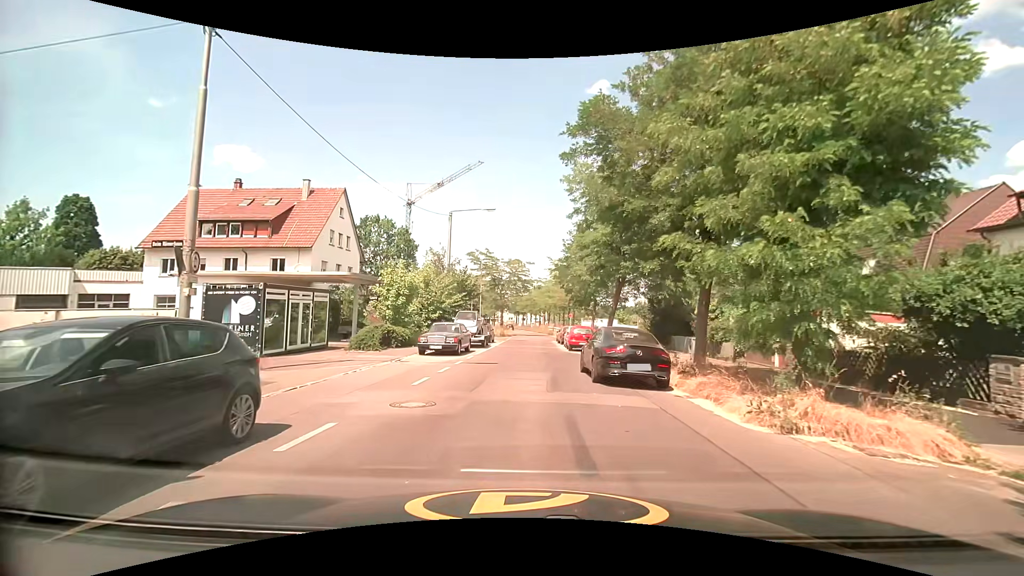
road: residential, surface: asphalt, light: Day
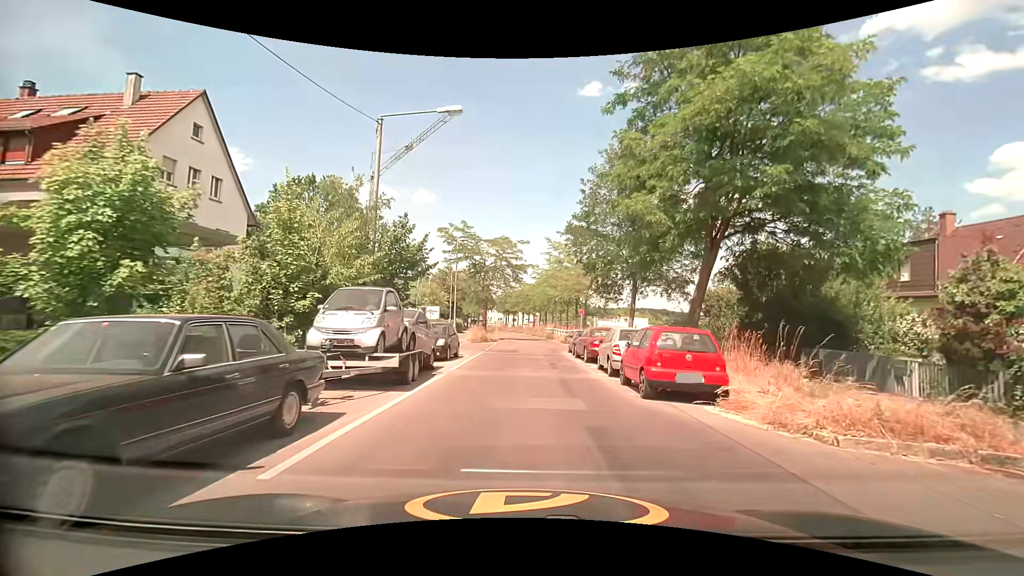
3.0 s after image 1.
(0.0, +18.8) m; +1°
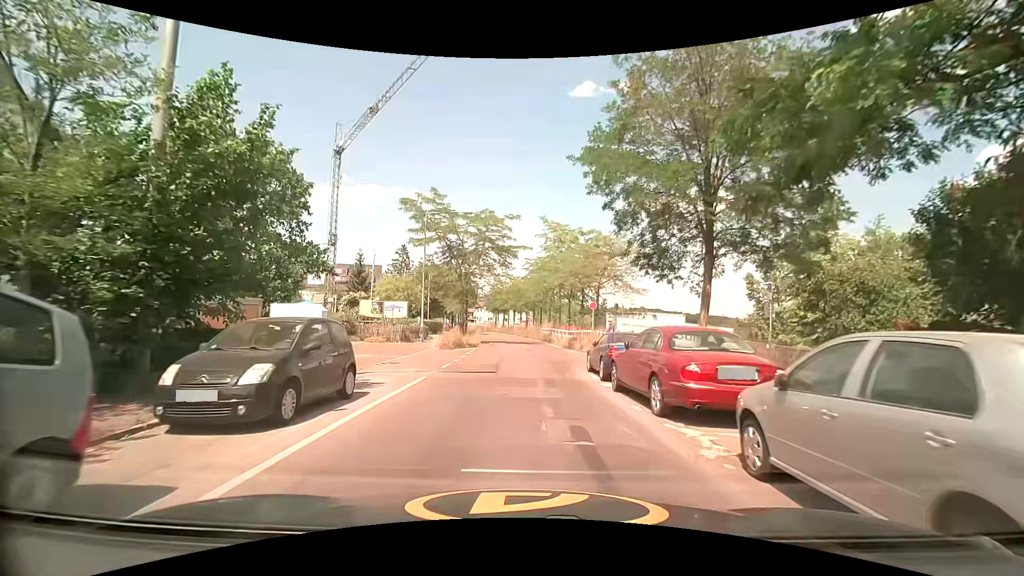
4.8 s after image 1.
(+0.2, +12.2) m; +1°
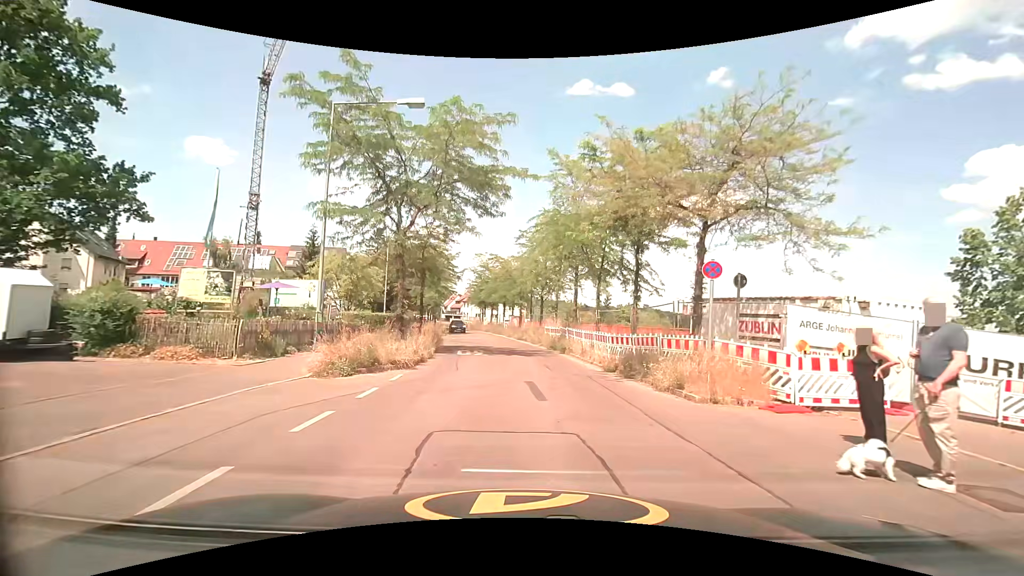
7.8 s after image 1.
(-0.3, +18.9) m; 0°
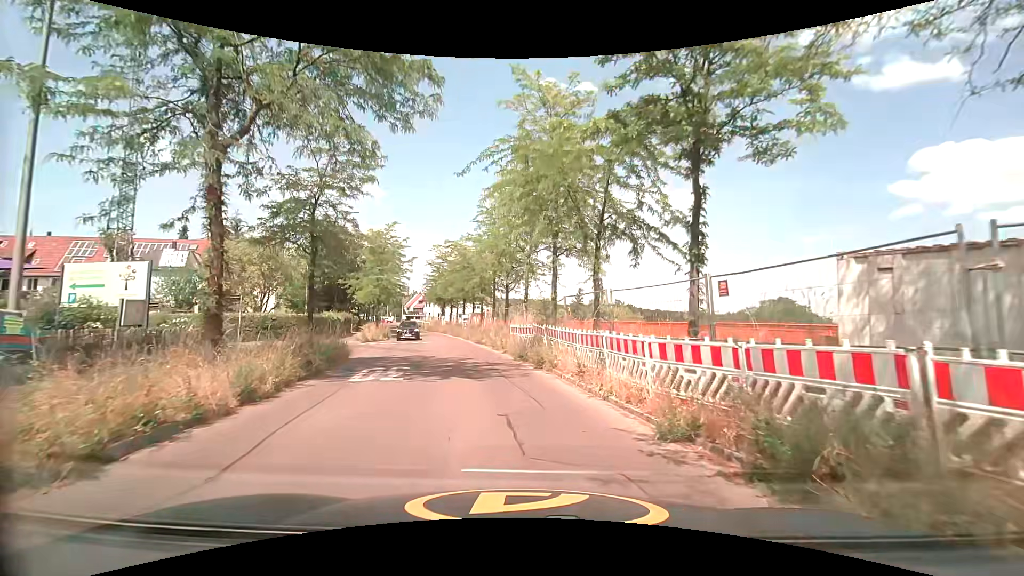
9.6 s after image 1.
(+0.5, +10.1) m; +4°
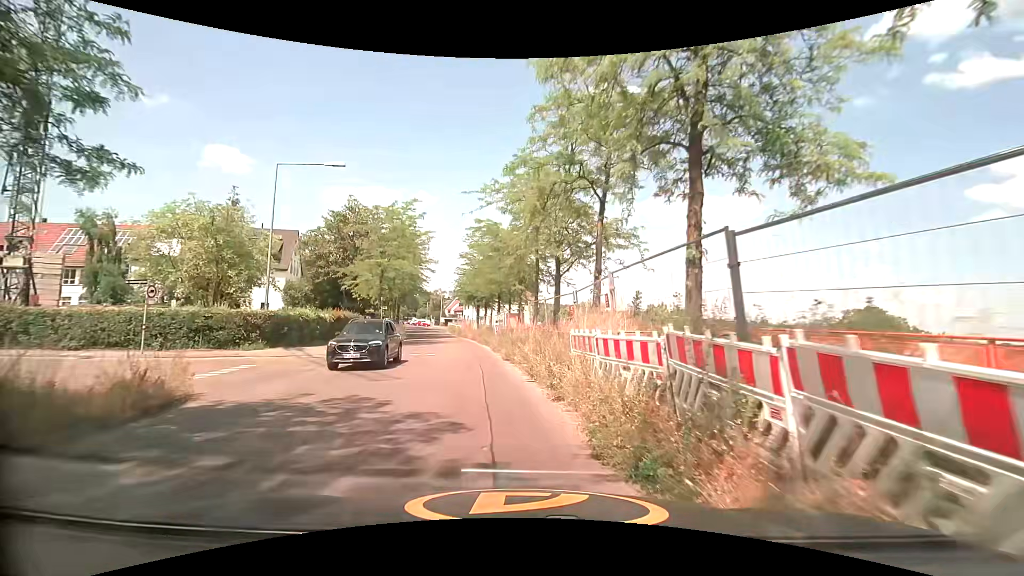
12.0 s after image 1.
(-0.4, +13.2) m; -6°
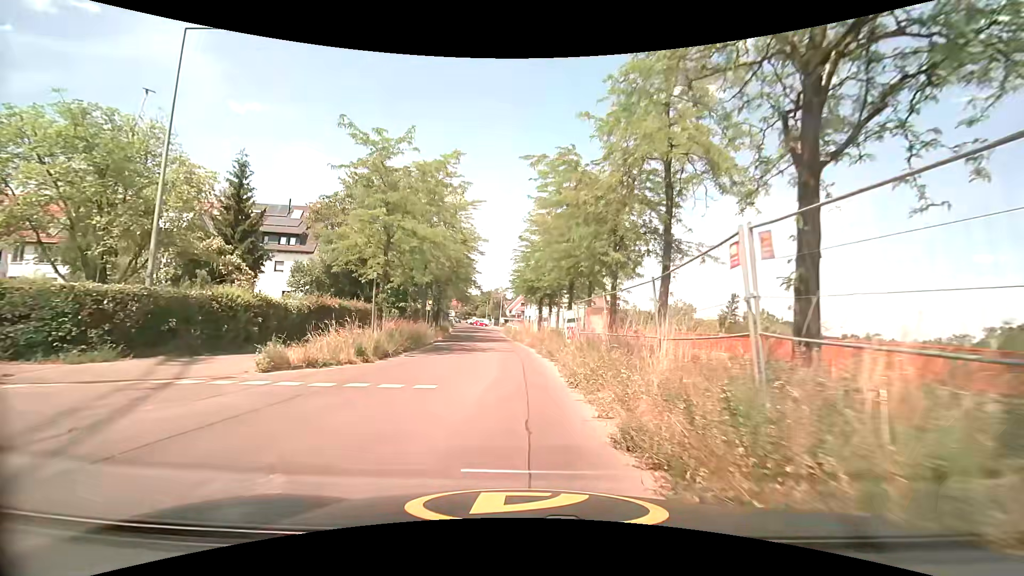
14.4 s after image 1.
(-0.7, +13.9) m; -6°
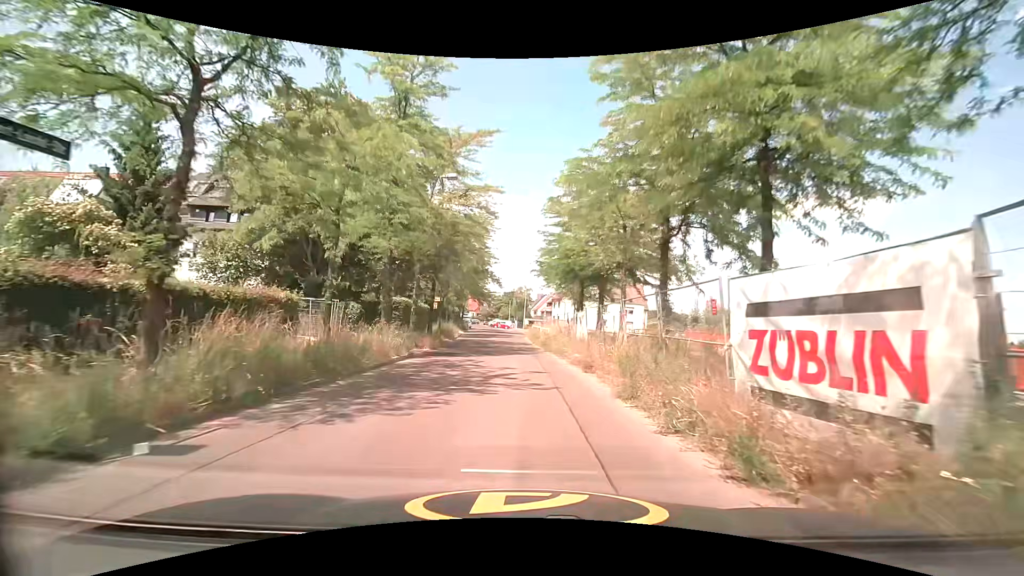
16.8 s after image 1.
(-0.7, +14.9) m; -4°
